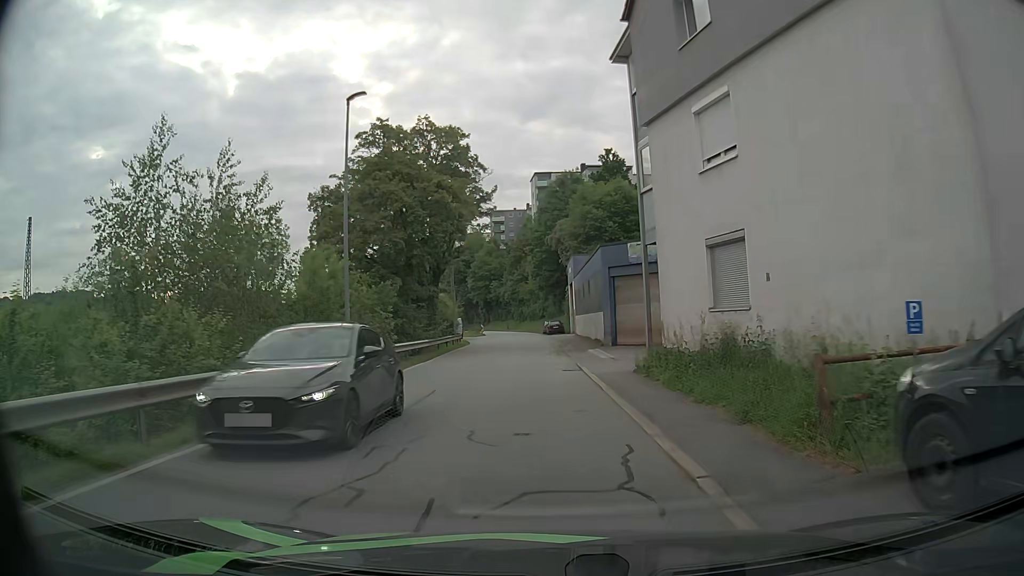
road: residential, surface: asphalt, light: Day
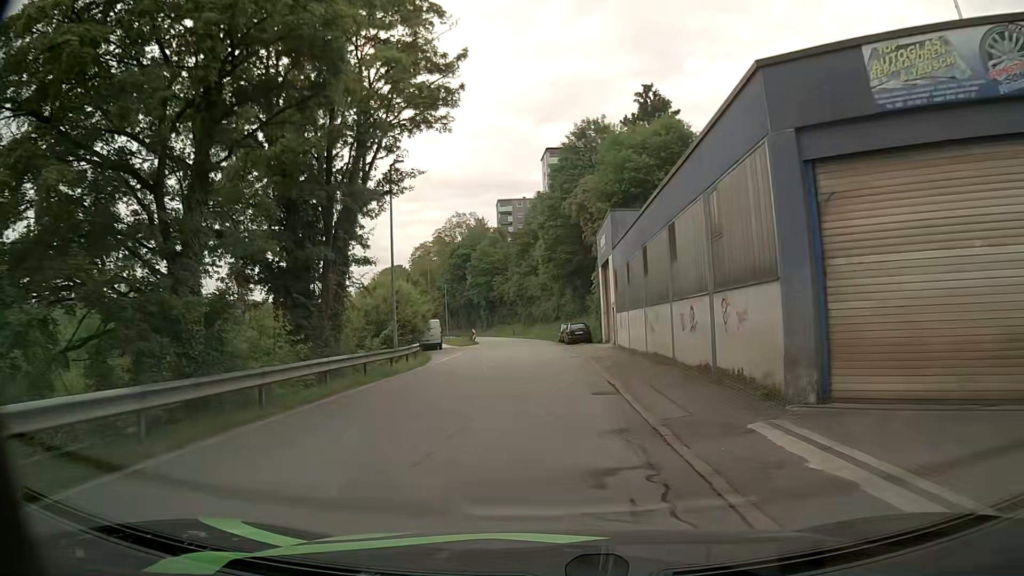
(-0.4, +24.0) m; -2°
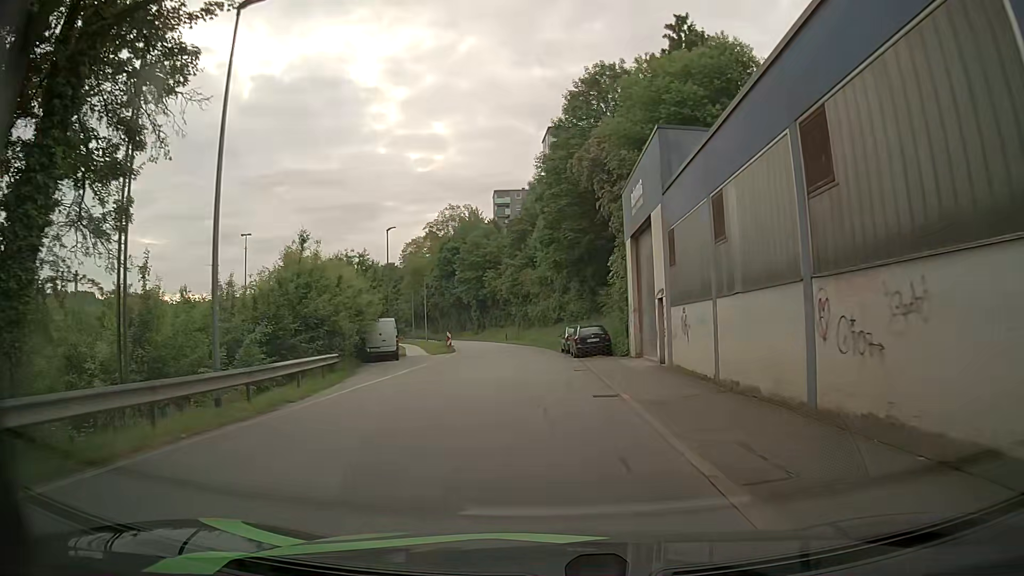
(+0.2, +15.1) m; 0°
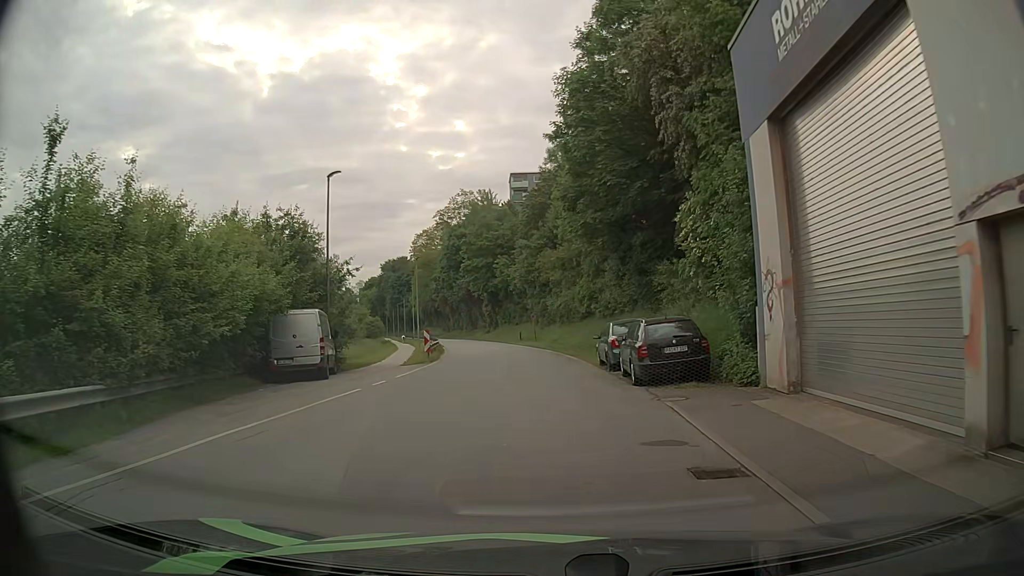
(0.0, +15.5) m; -1°
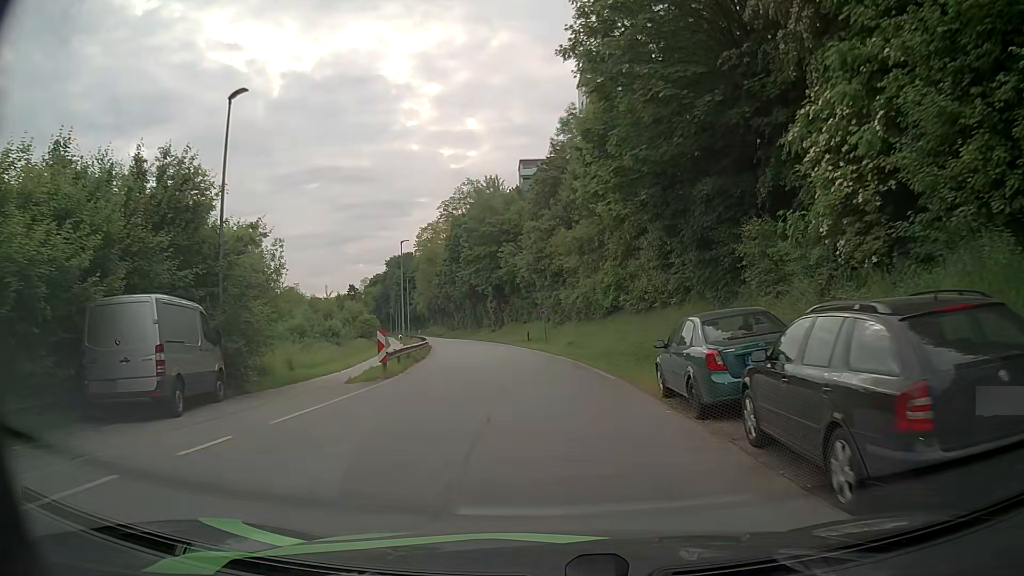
(-0.1, +10.6) m; -3°
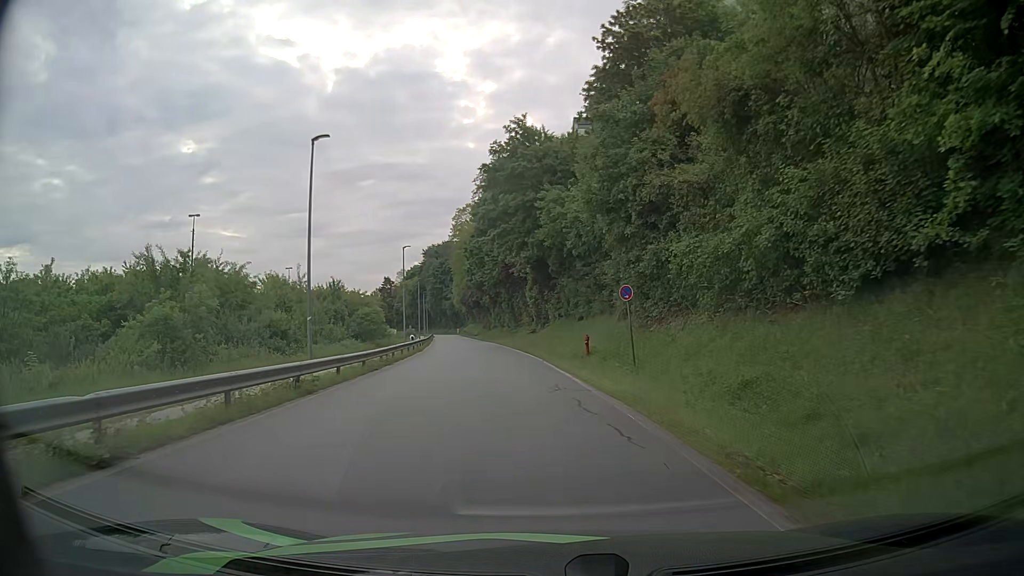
(-0.1, +27.3) m; -3°
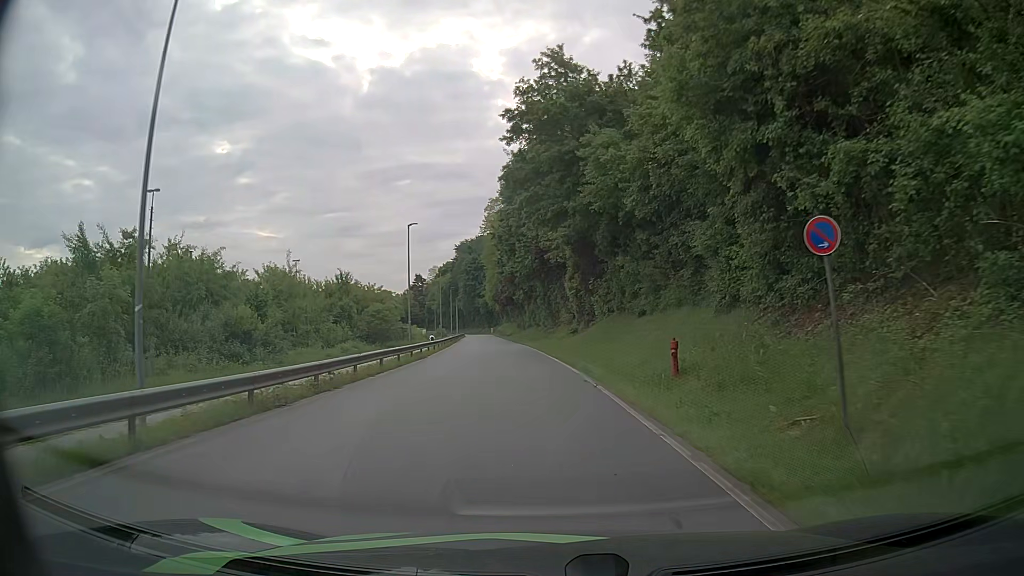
(-0.3, +11.7) m; -3°
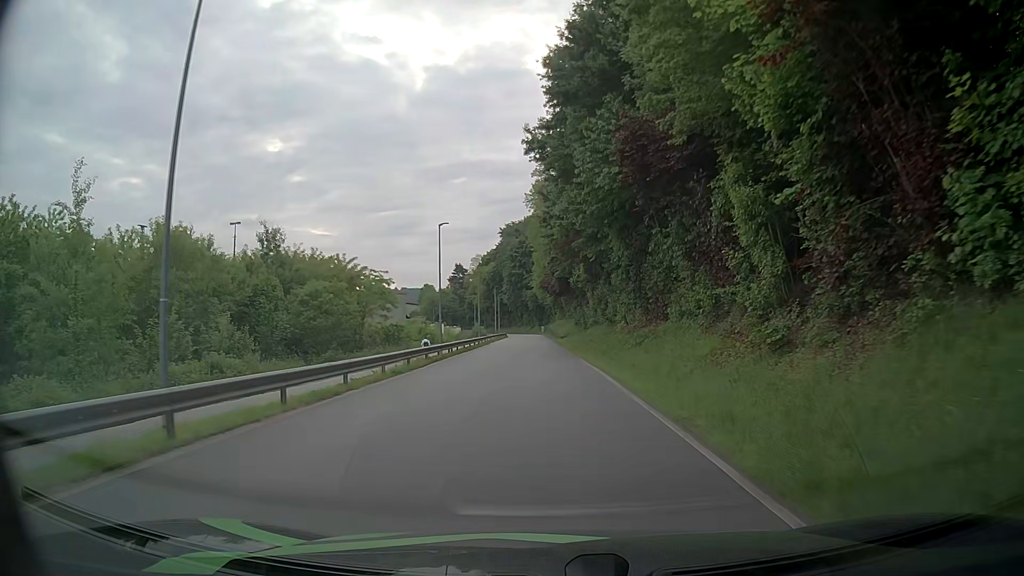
(-1.7, +32.2) m; -5°
(0, +10) (0, +20) (-1, +30) (-1, +40) (-1, +50) (-2, +60) (-2, +70) (-2, +80) (-3, +90) (-3, +100) m
